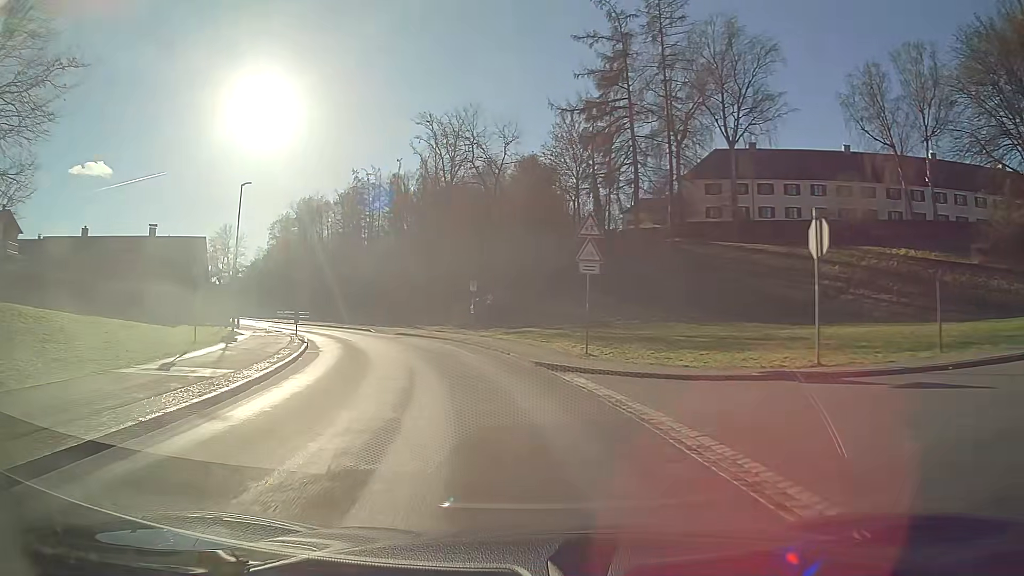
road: unclassified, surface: asphalt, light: Day
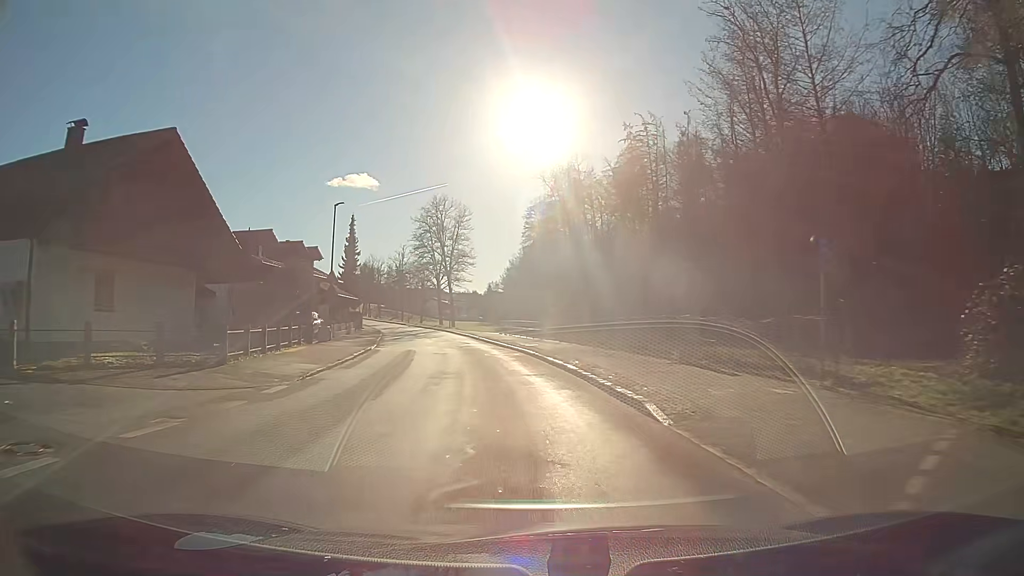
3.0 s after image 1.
(-8.4, +38.4) m; -24°
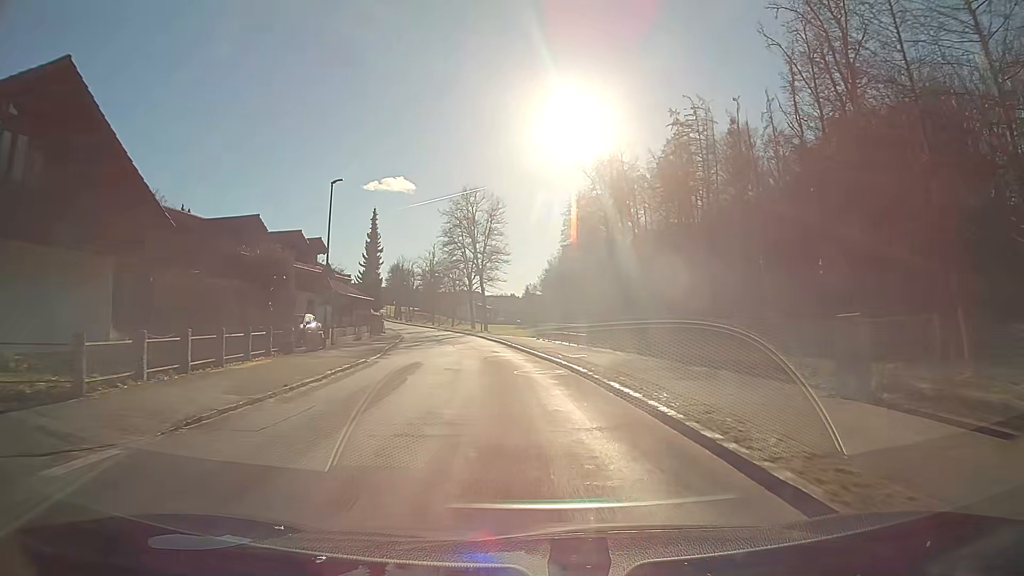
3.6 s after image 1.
(-0.2, +8.0) m; -3°
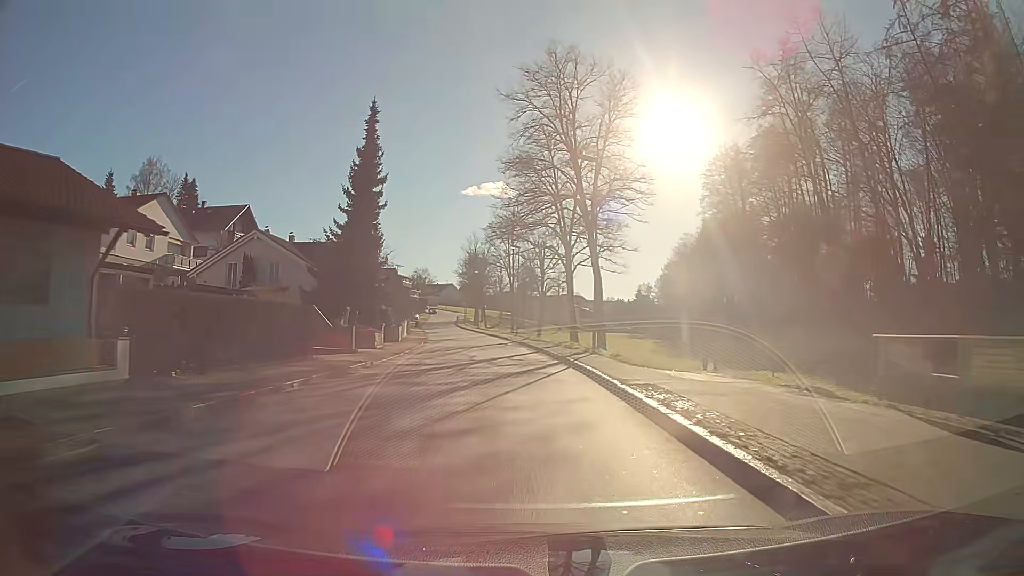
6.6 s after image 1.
(-2.9, +40.6) m; -8°
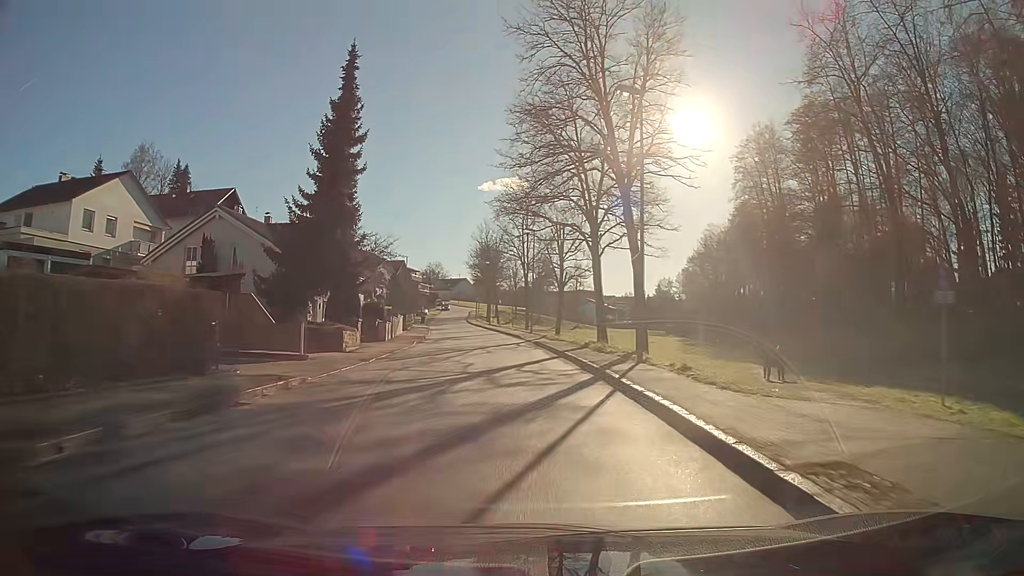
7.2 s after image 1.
(-0.1, +8.2) m; -1°
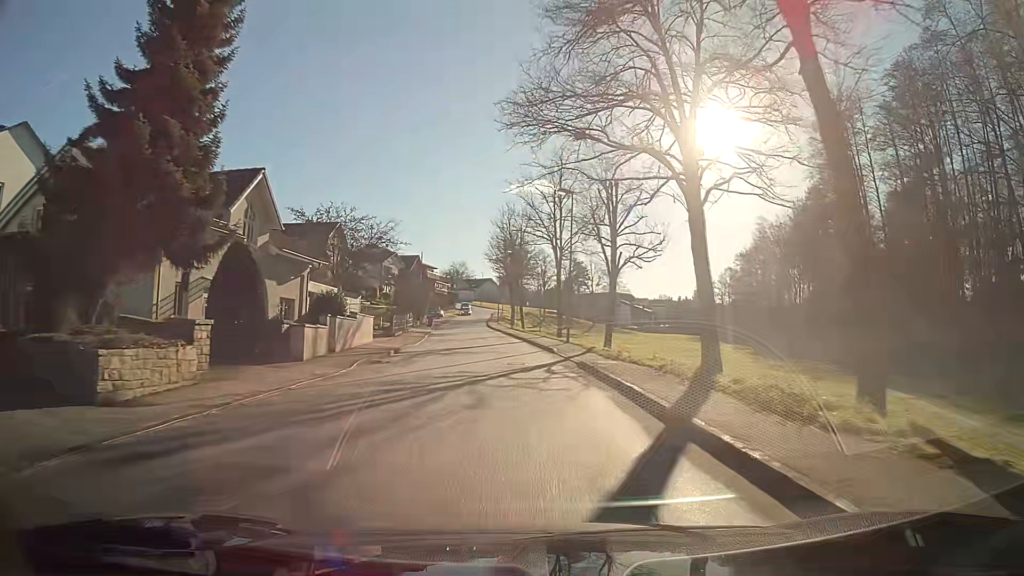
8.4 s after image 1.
(-0.4, +16.4) m; -2°
(0, +10) (0, +20) (-1, +30) (-2, +40) (-3, +50) (-4, +60) (-5, +70) (-6, +80) (-7, +90) (-7, +100) m
